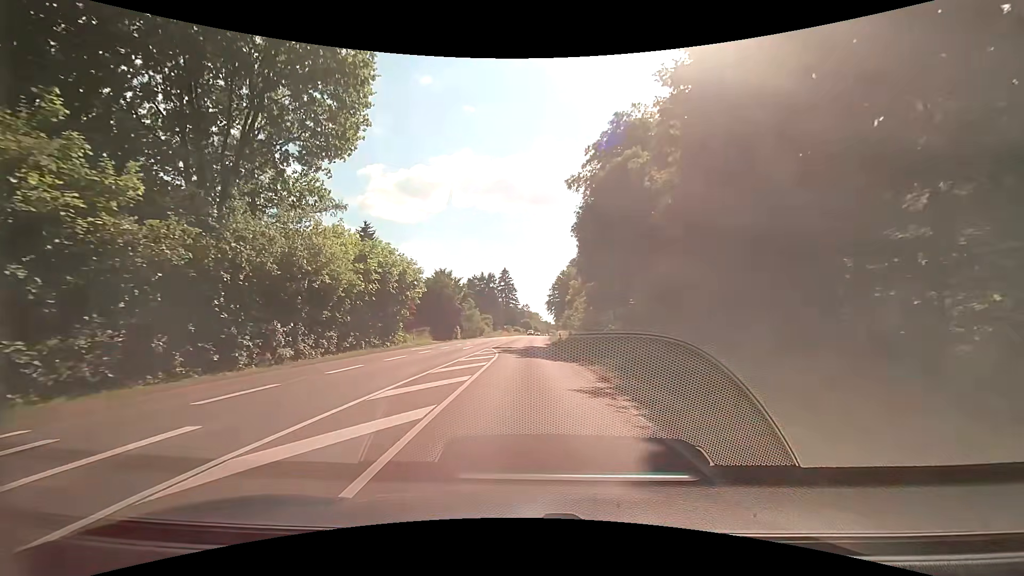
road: secondary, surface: asphalt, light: Day
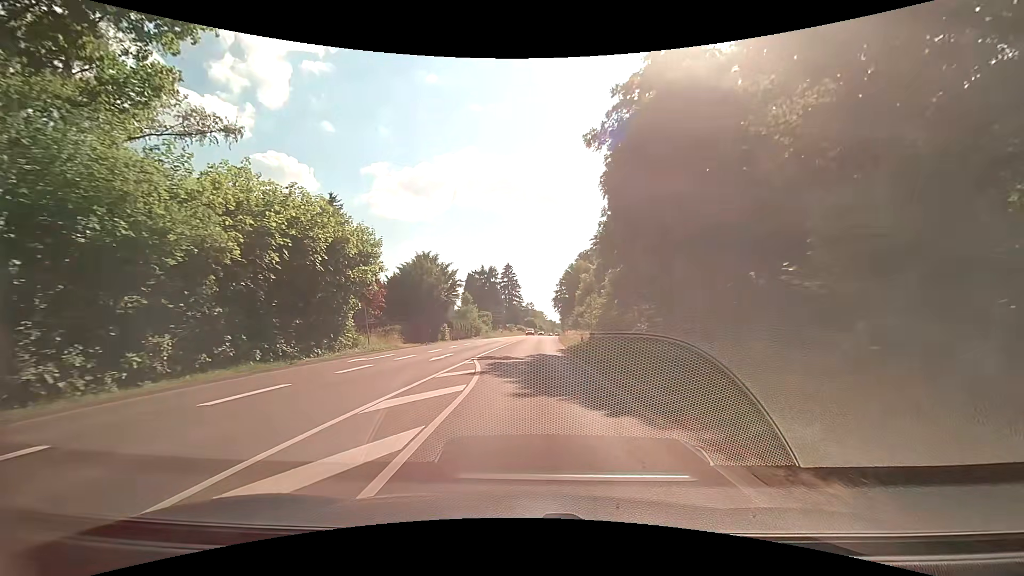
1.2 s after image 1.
(0.0, +12.6) m; 0°
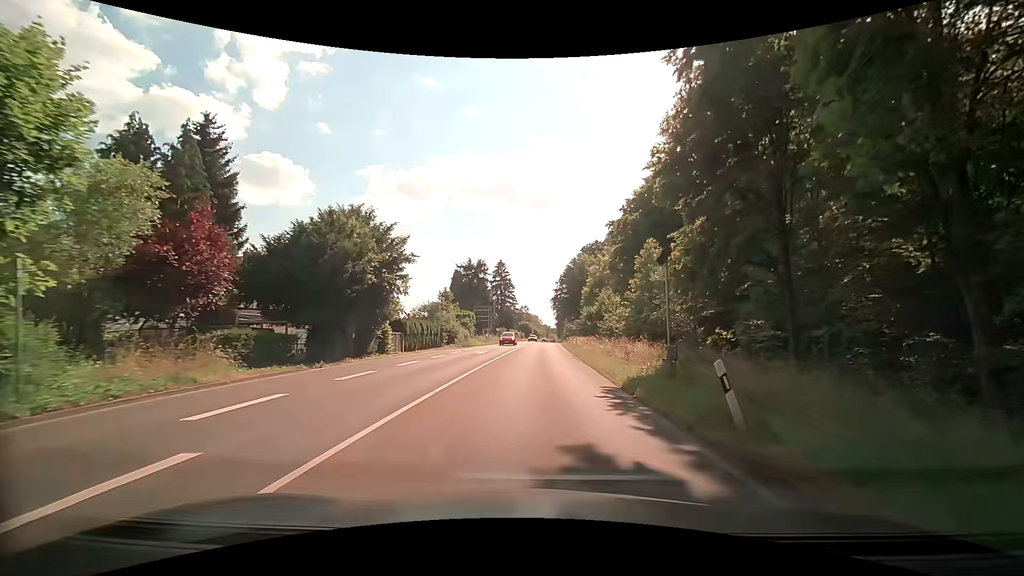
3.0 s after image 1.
(+0.1, +19.4) m; +1°
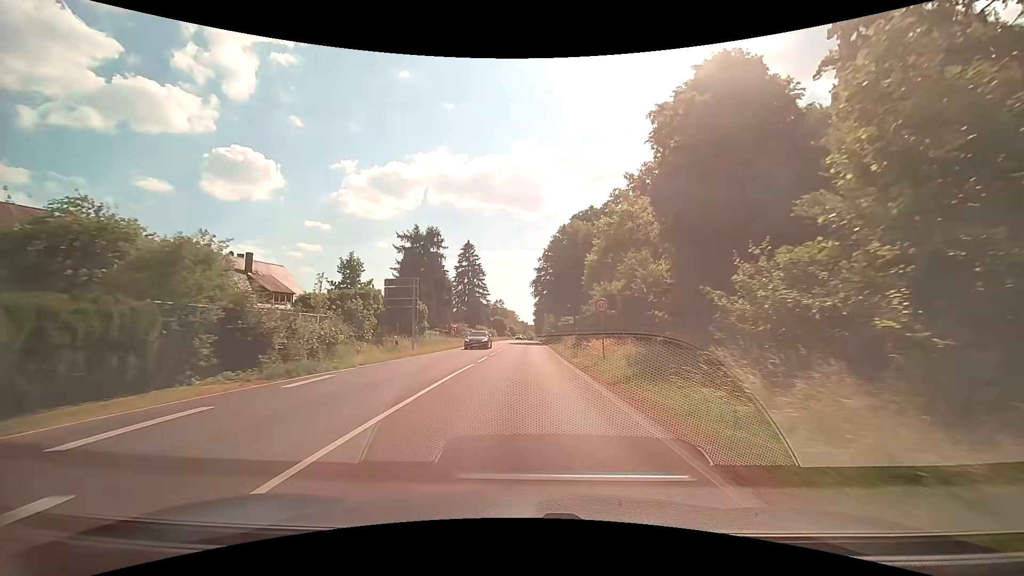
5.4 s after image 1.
(+0.8, +32.0) m; +3°
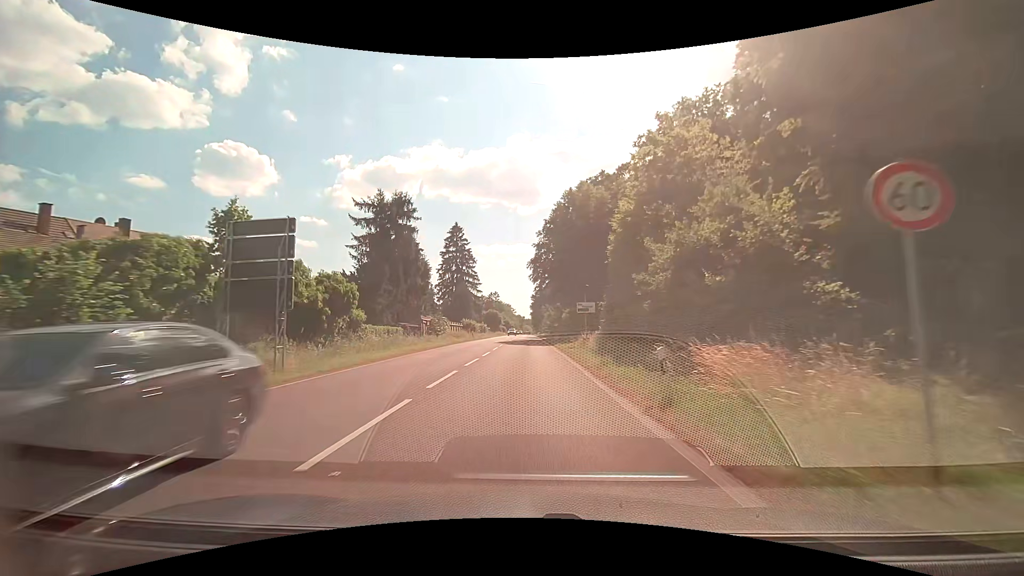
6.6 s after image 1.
(-0.1, +17.2) m; +1°
(0, +10) (0, +20) (0, +30) (0, +40) (0, +50) (0, +60) (0, +70) (-1, +80) (-1, +90) (-1, +100) m
